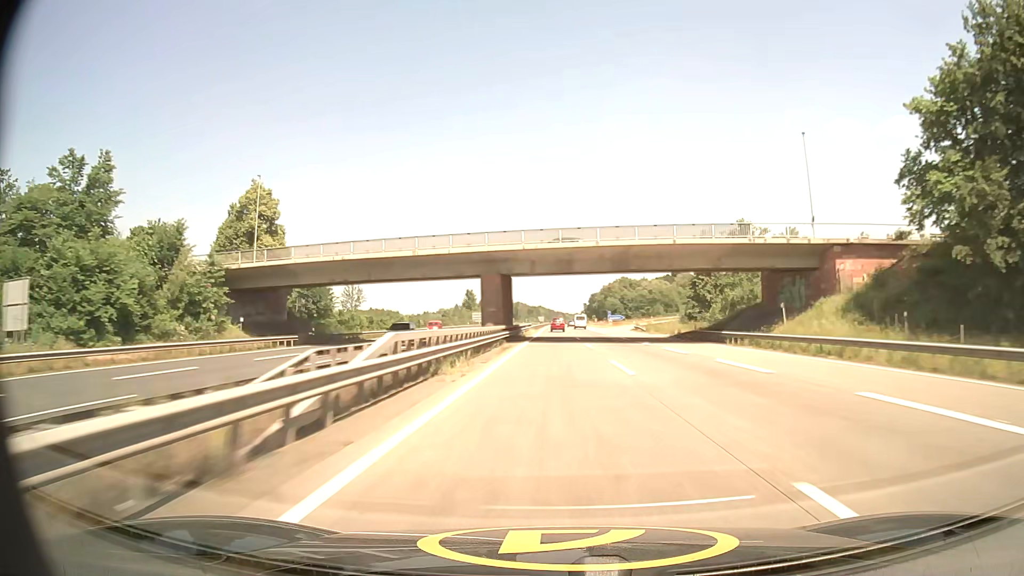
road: motorway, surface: concrete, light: Day
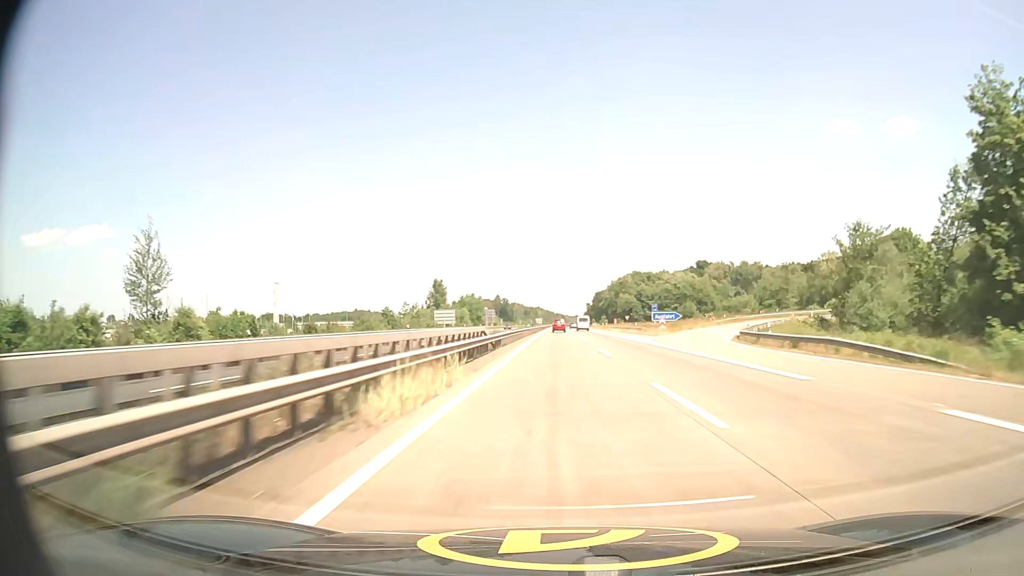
(+0.3, +63.0) m; +2°
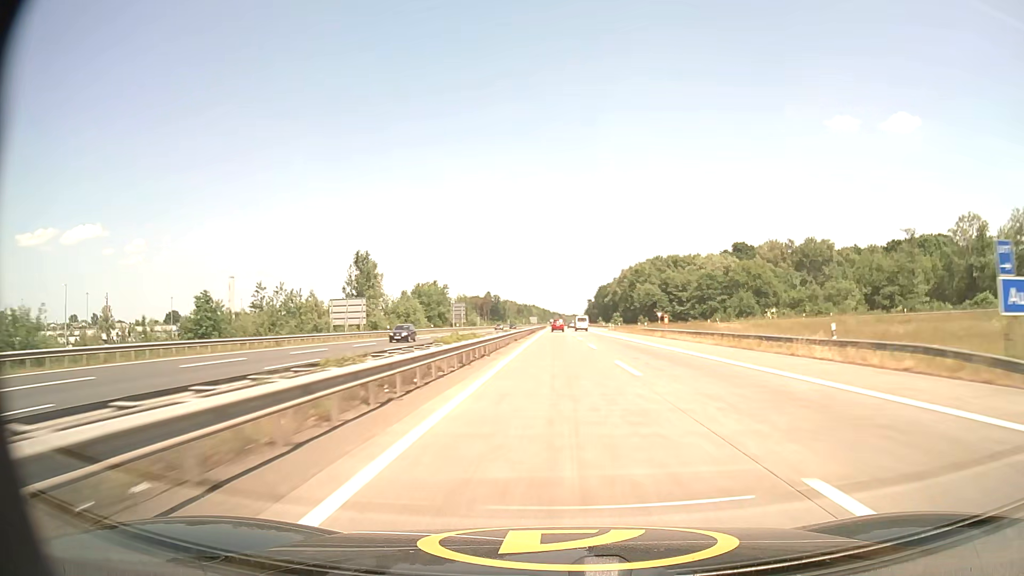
(-1.4, +63.4) m; -1°
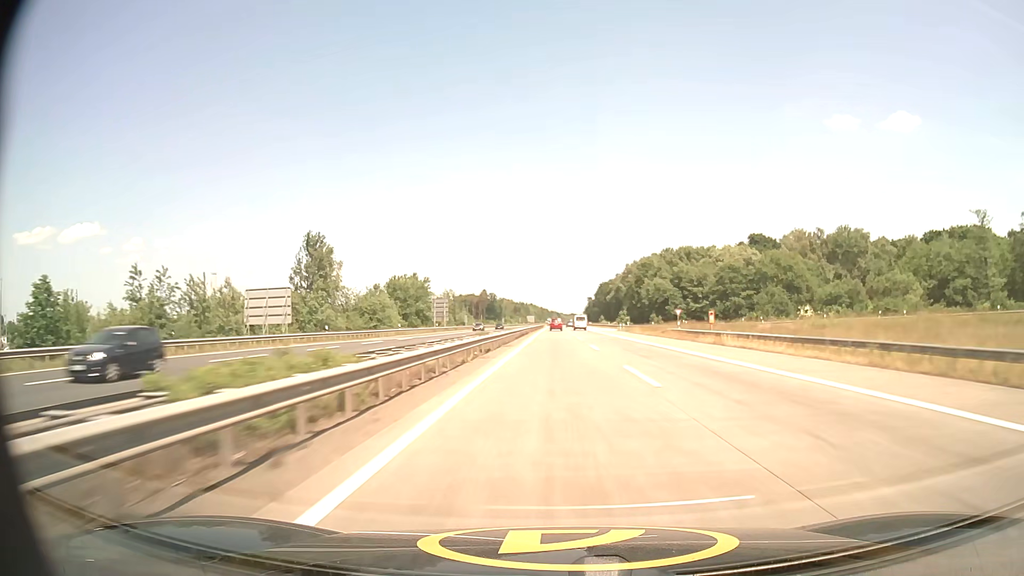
(0.0, +21.2) m; 0°
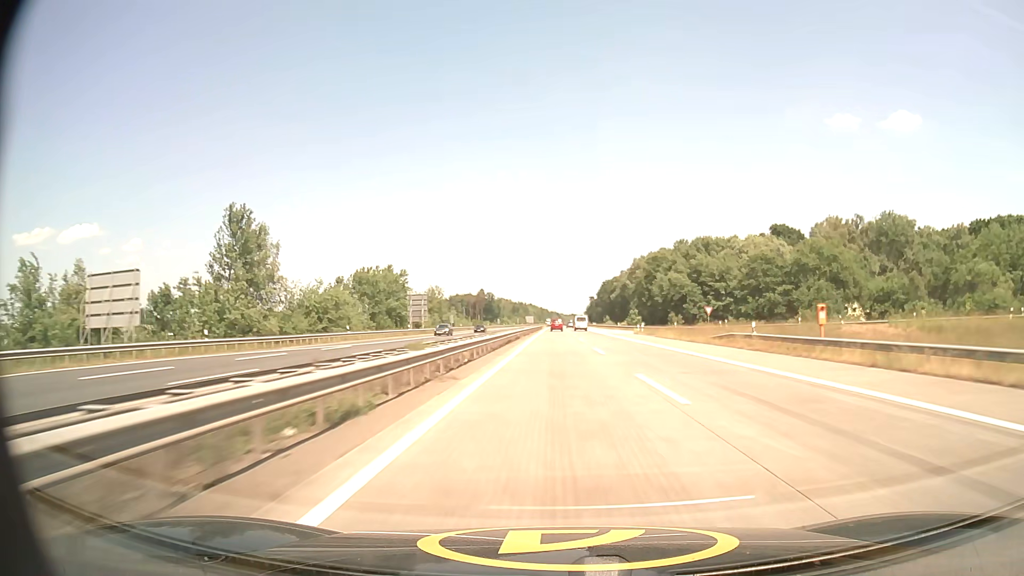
(0.0, +21.2) m; 0°
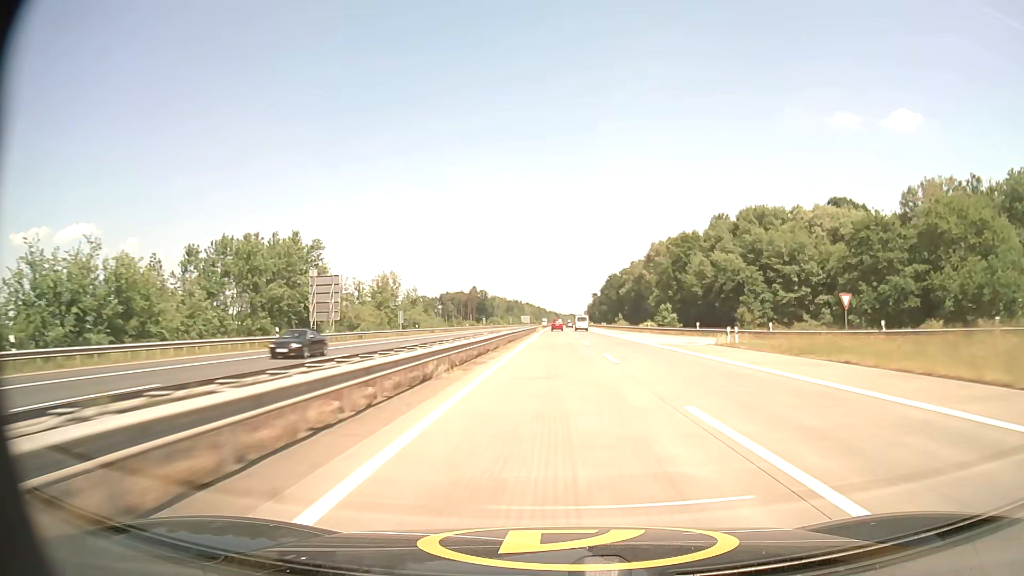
(0.0, +42.5) m; 0°
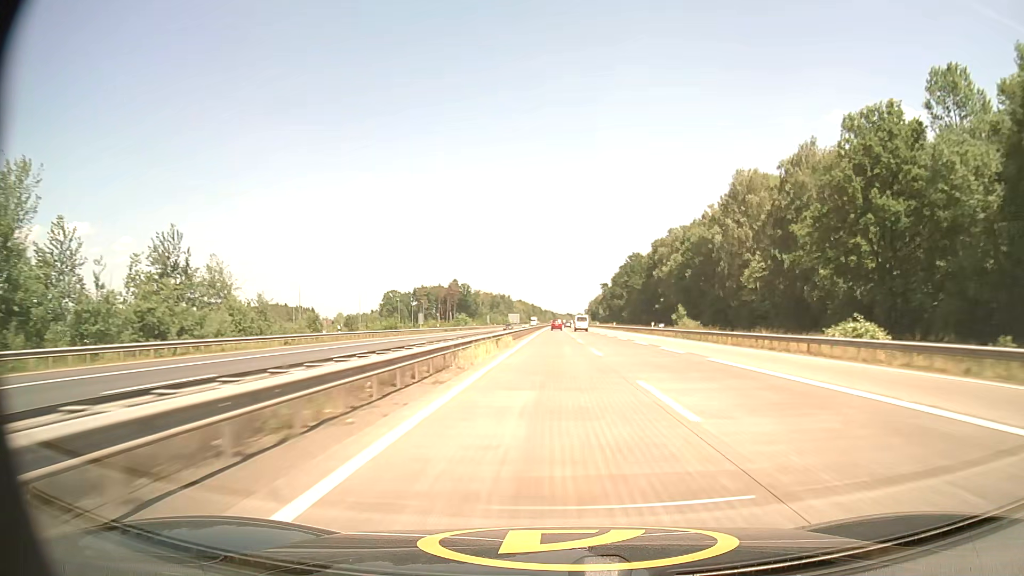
(+0.3, +85.4) m; 0°
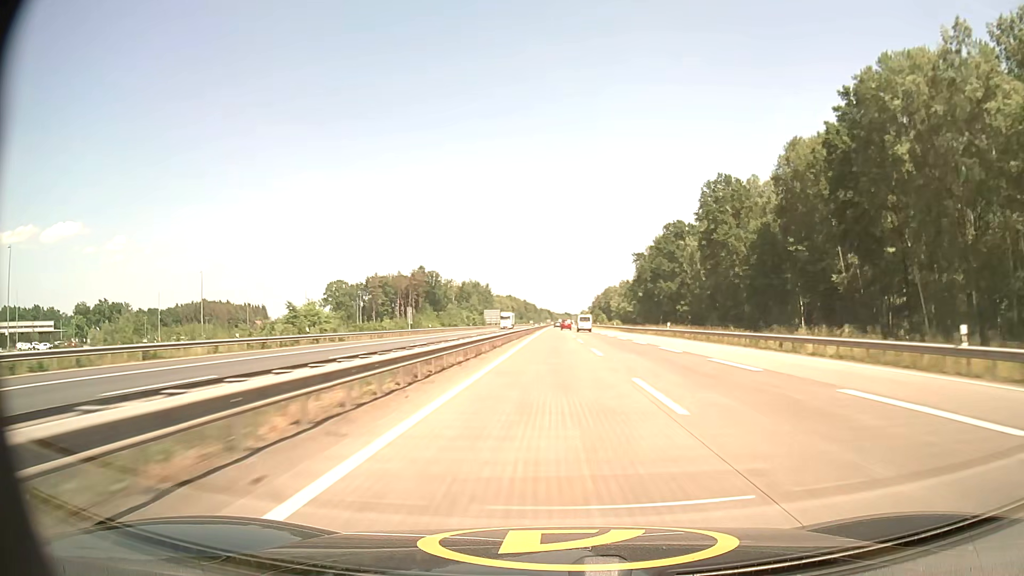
(+0.3, +107.4) m; 0°
(0, +10) (0, +20) (0, +30) (0, +40) (0, +50) (0, +60) (+1, +70) (+1, +80) (+1, +90) (+1, +100) m
